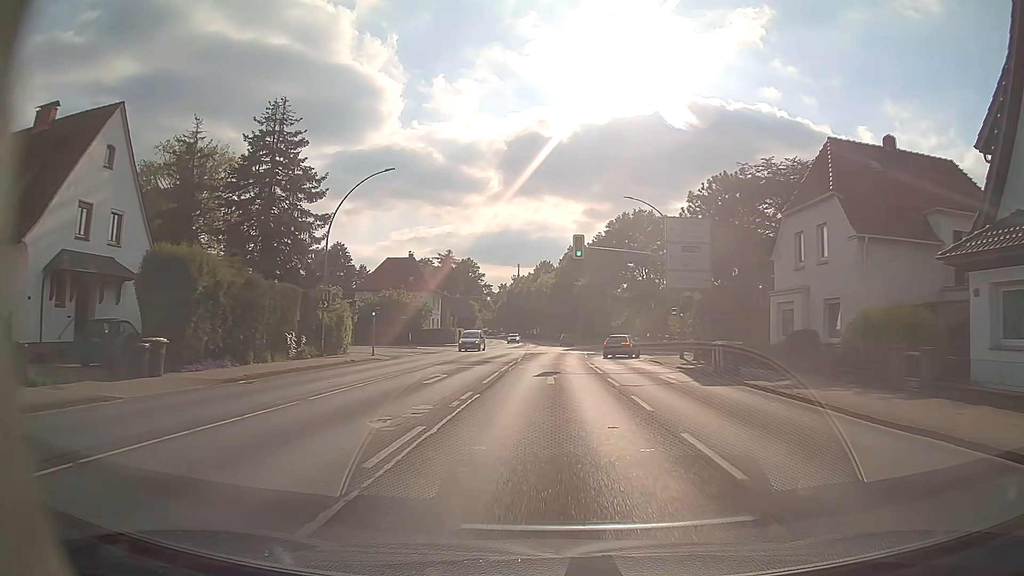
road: primary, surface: asphalt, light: Day
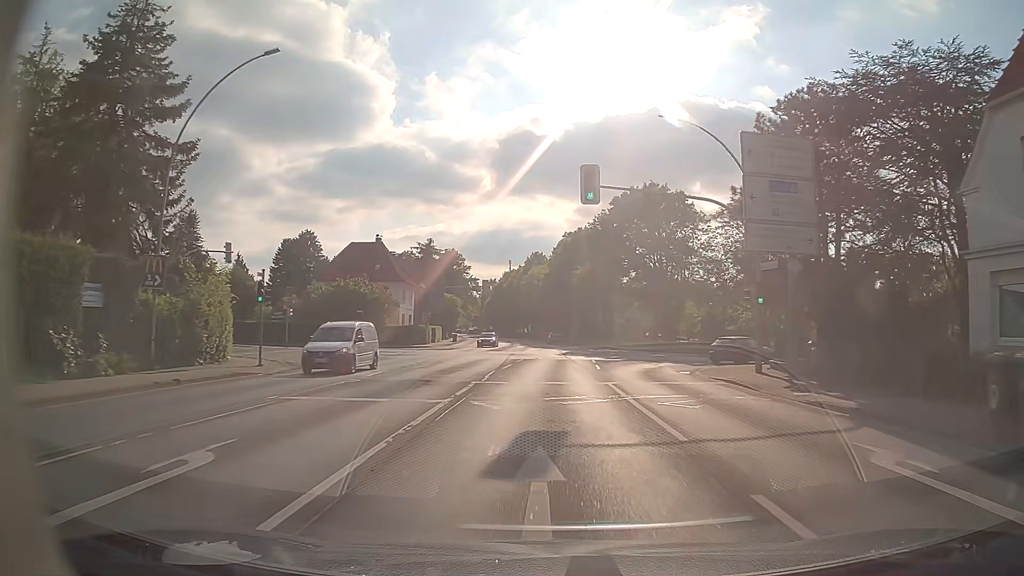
(+0.1, +15.8) m; +1°
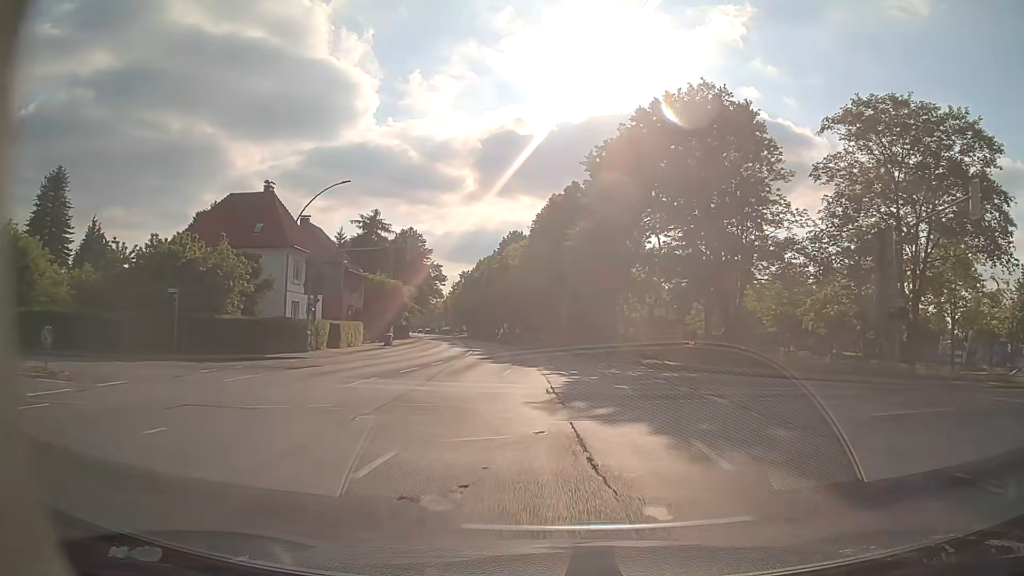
(+0.4, +31.6) m; +2°
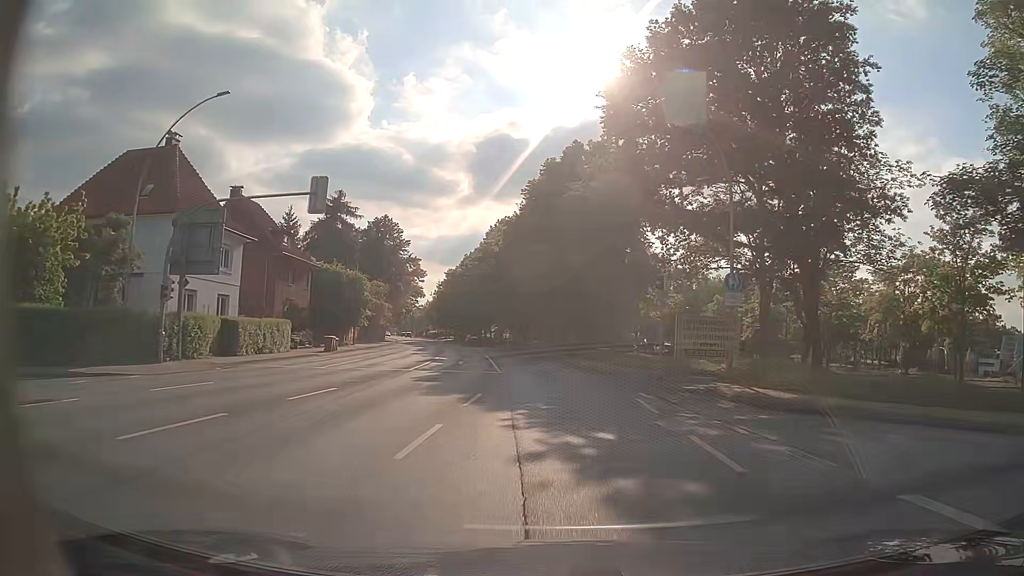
(0.0, +15.8) m; 0°
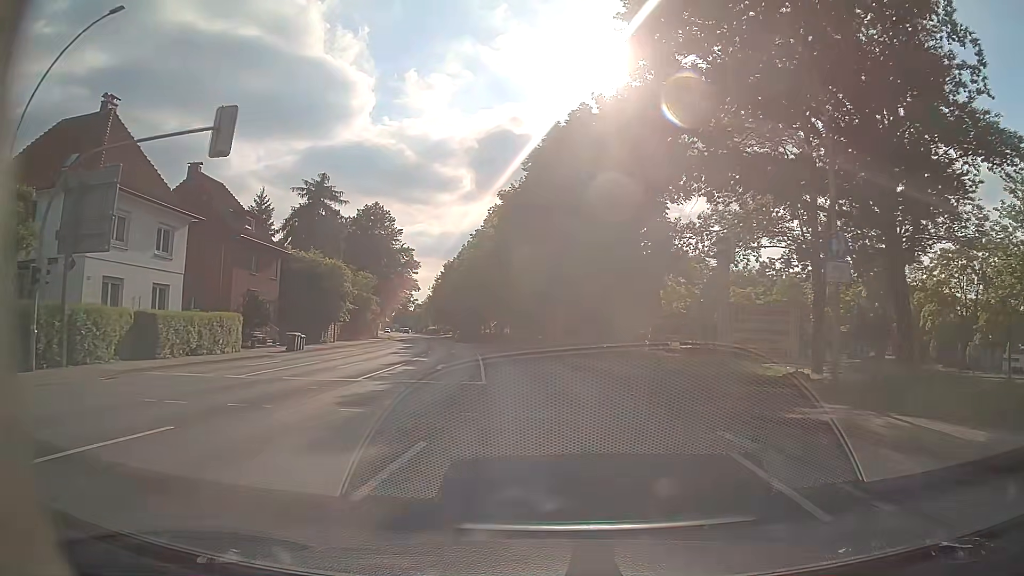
(0.0, +7.9) m; 0°
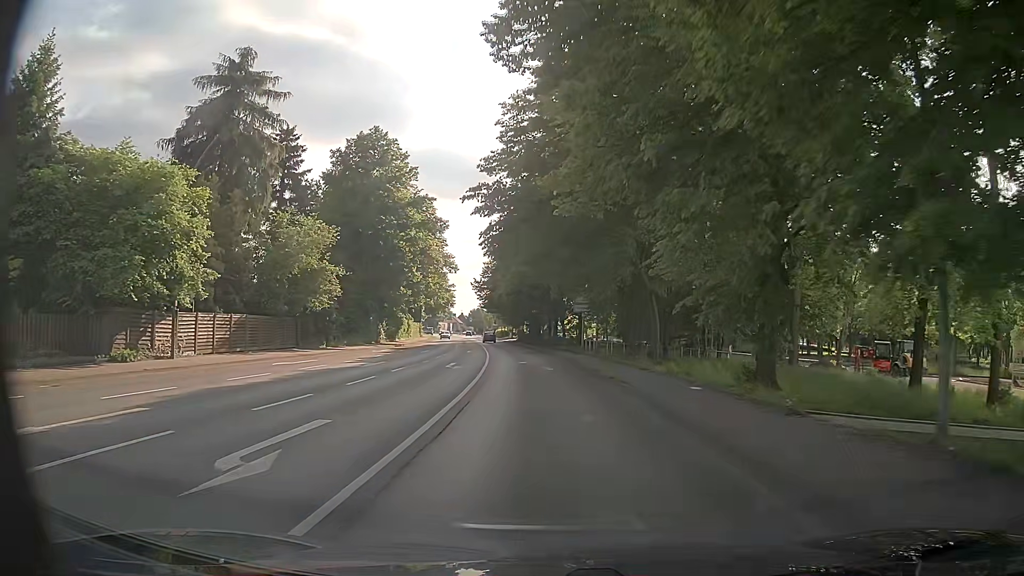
(-2.0, +39.4) m; -7°
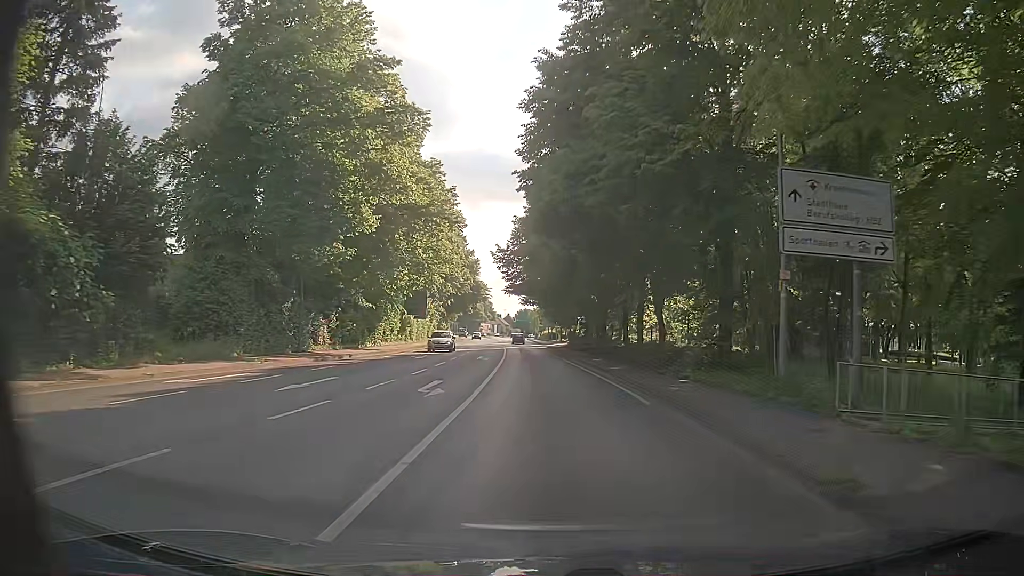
(-1.1, +31.6) m; -4°
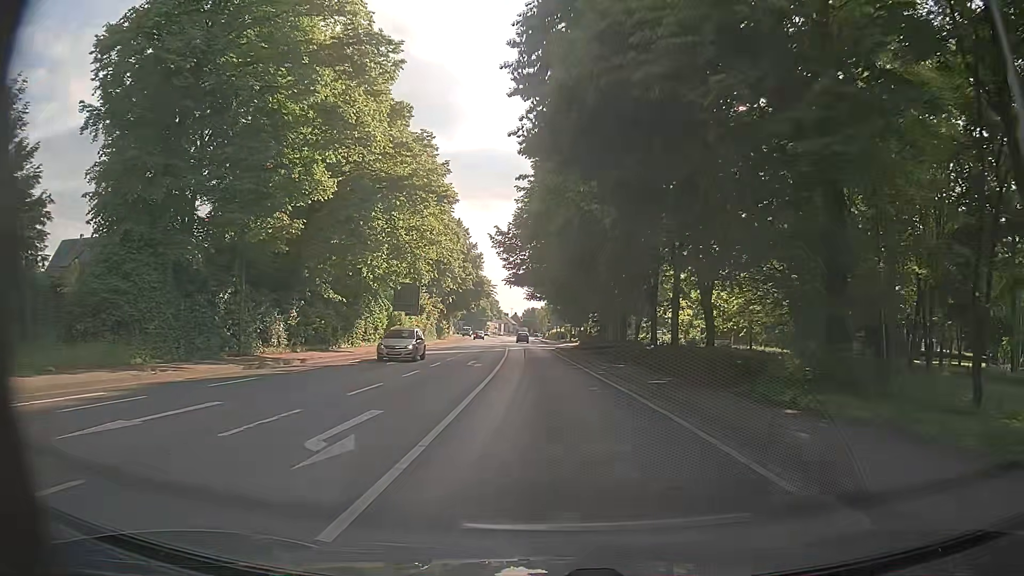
(-0.1, +7.9) m; -1°
(0, +10) (0, +20) (-1, +30) (-1, +40) (-2, +50) (-2, +60) (-3, +70) (-4, +80) (-4, +90) (-5, +100) m
